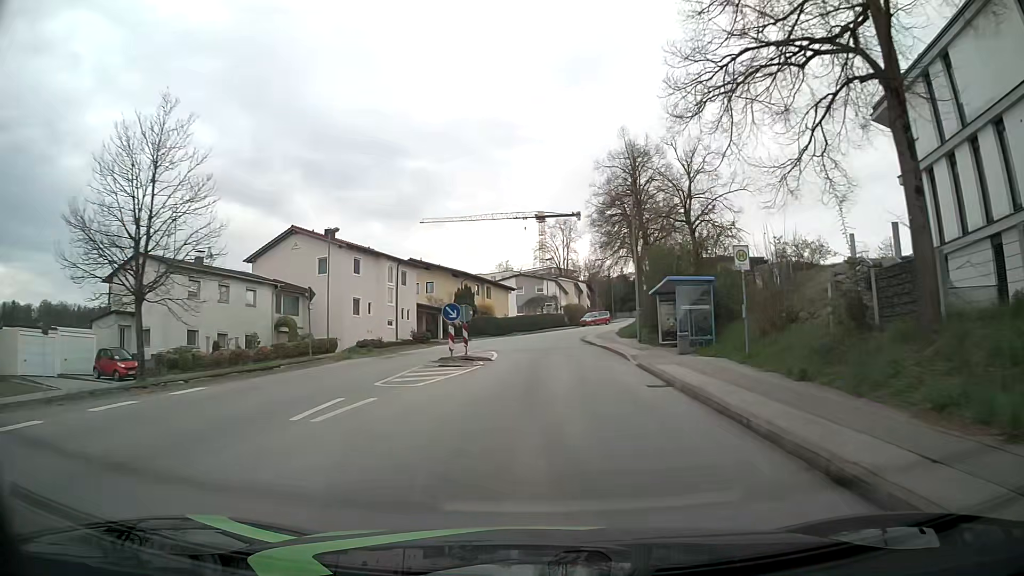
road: residential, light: Day
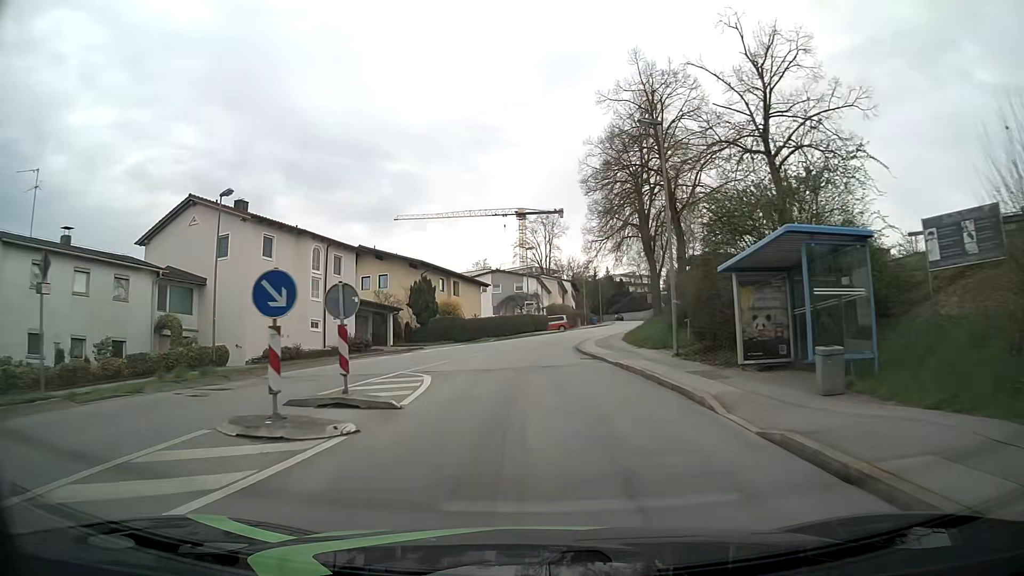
(+0.3, +13.6) m; +2°
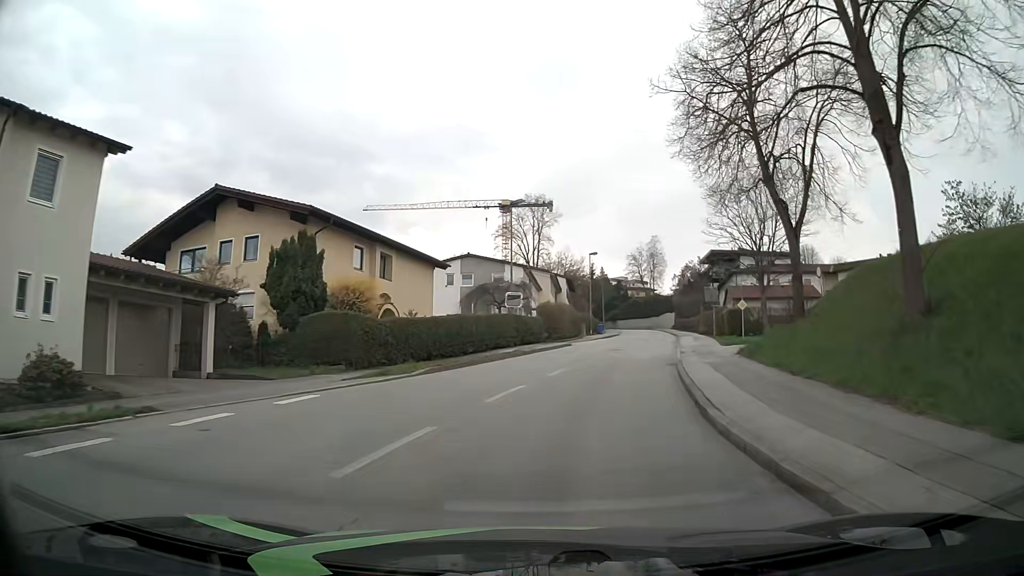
(-0.3, +27.0) m; +2°
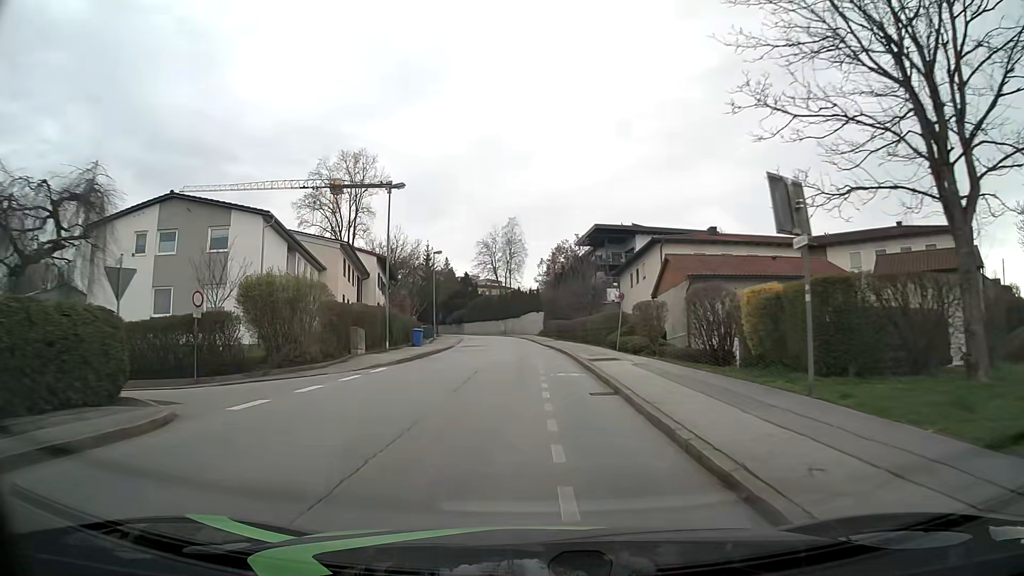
(+5.2, +33.6) m; +13°
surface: asphalt
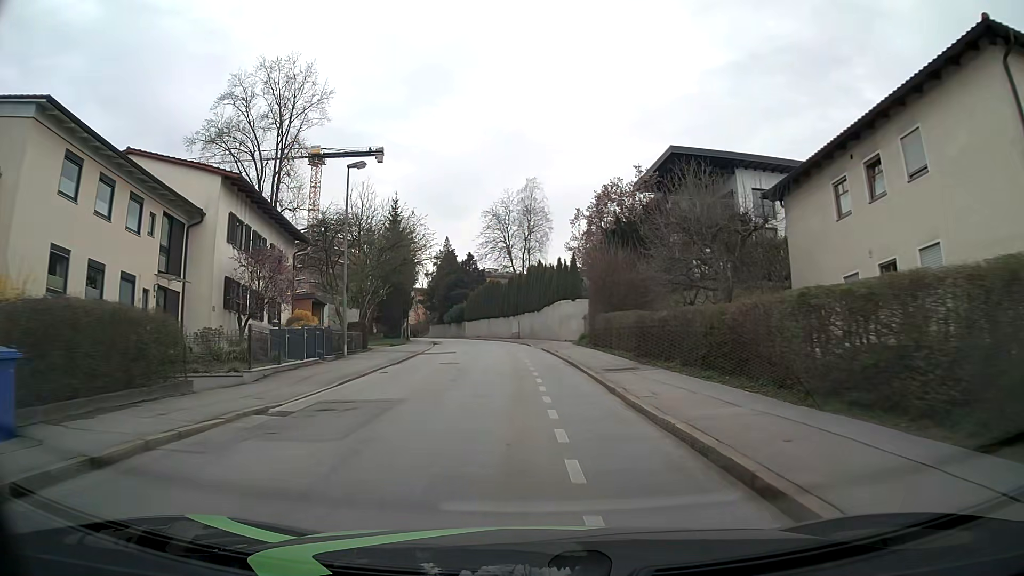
(-0.6, +34.9) m; -2°
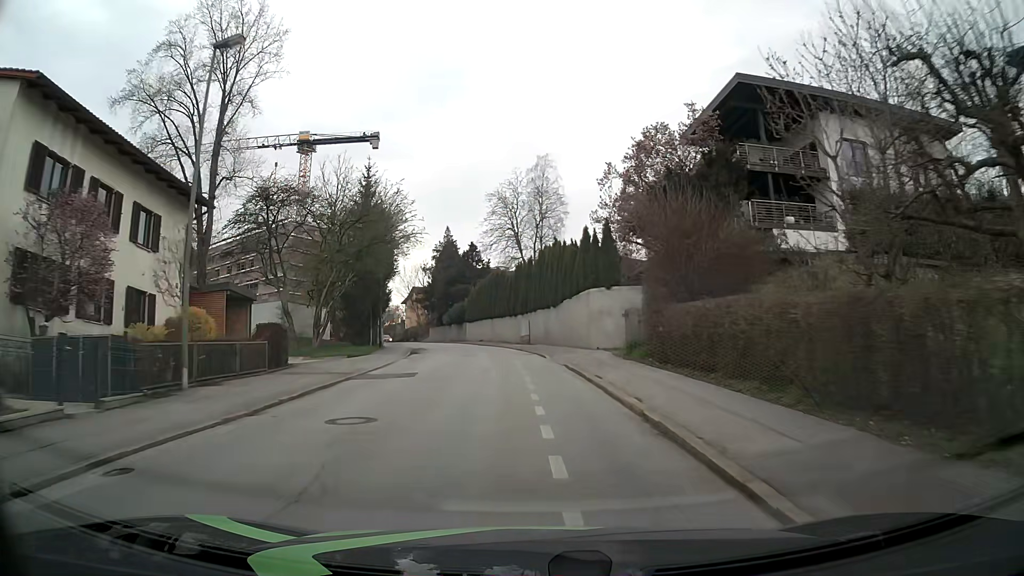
(-0.2, +14.0) m; -1°
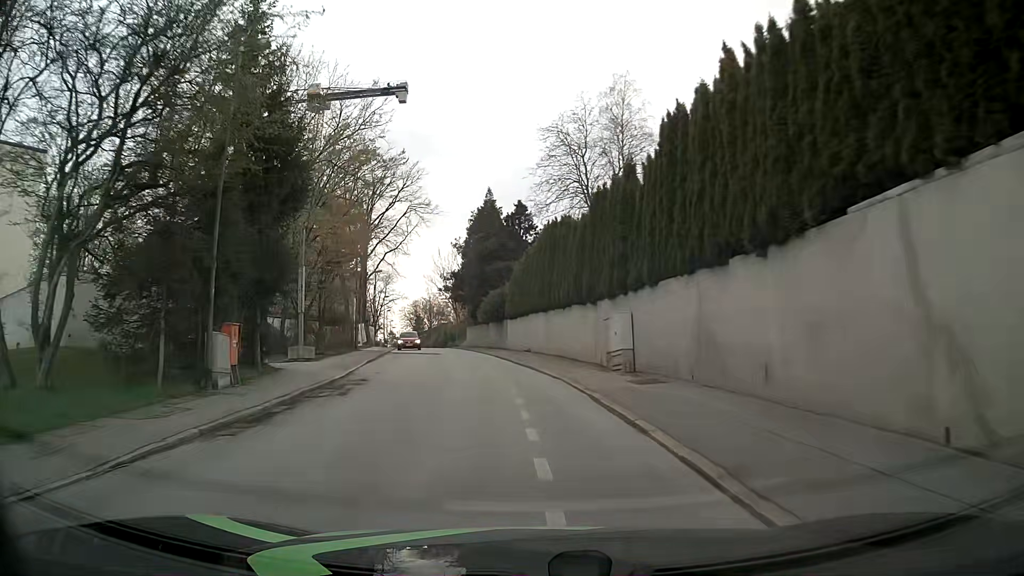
(-1.2, +27.8) m; -6°
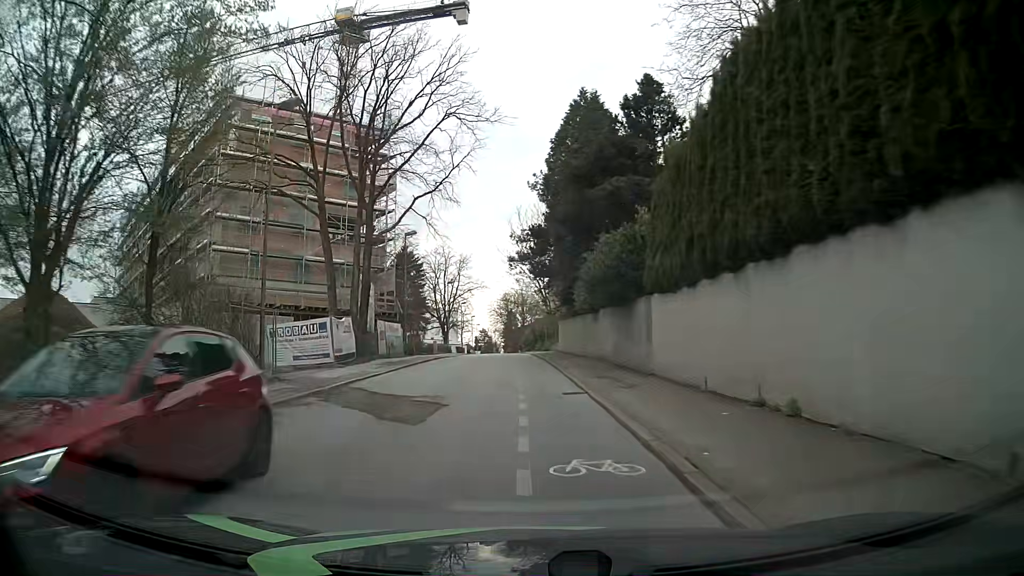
(-1.9, +28.5) m; -8°
(0, +10) (0, +20) (-1, +30) (-1, +40) (-2, +50) (-2, +60) (-2, +70) (-3, +80) (-3, +90) (-4, +100) m
